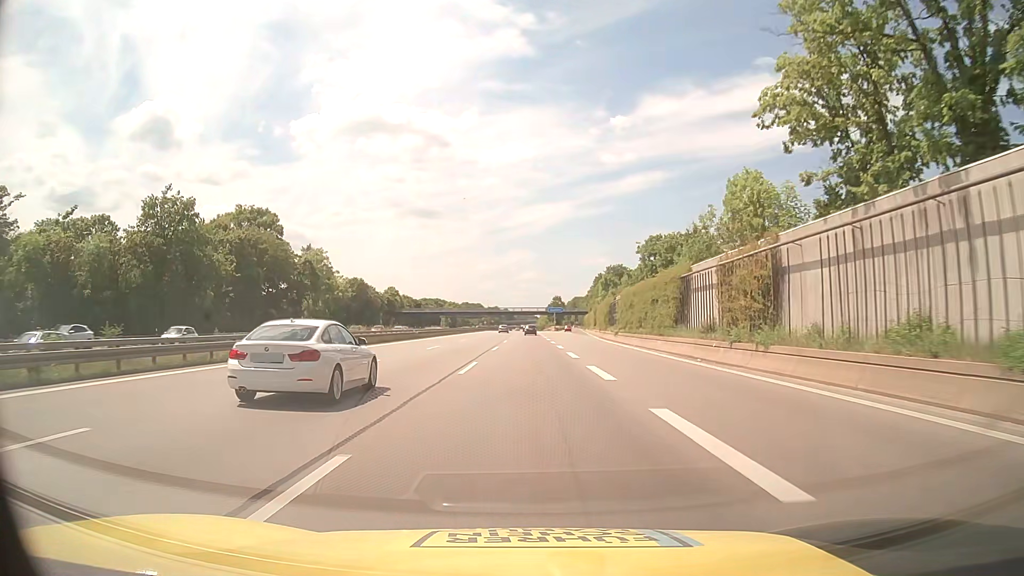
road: motorway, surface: asphalt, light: Day
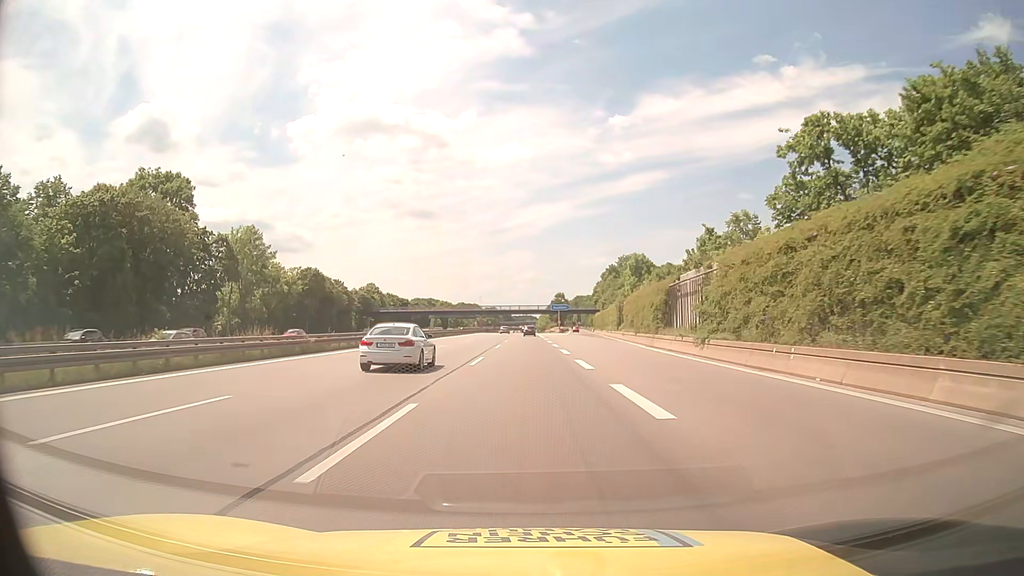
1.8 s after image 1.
(+0.1, +31.2) m; 0°
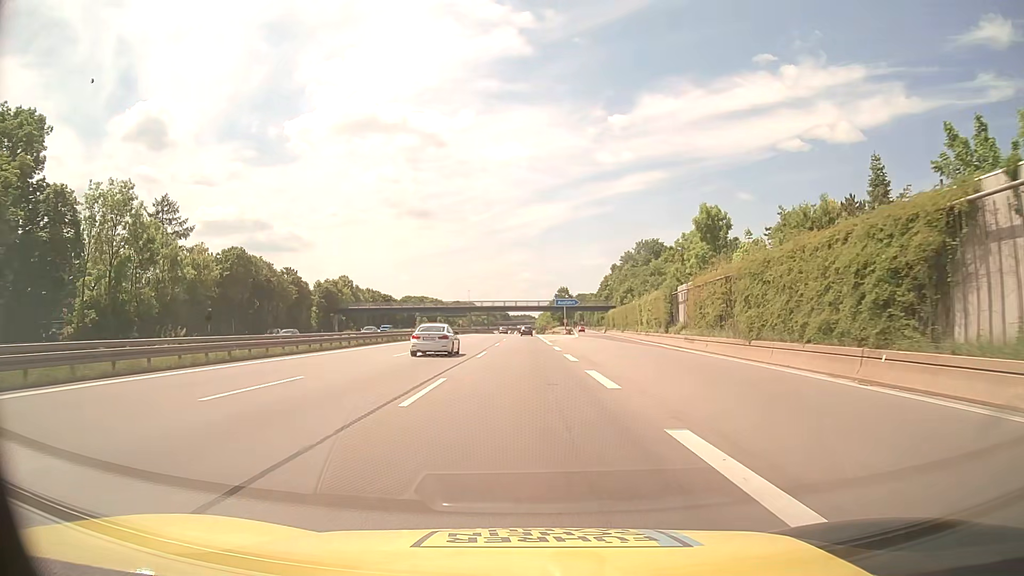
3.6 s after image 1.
(0.0, +31.1) m; 0°
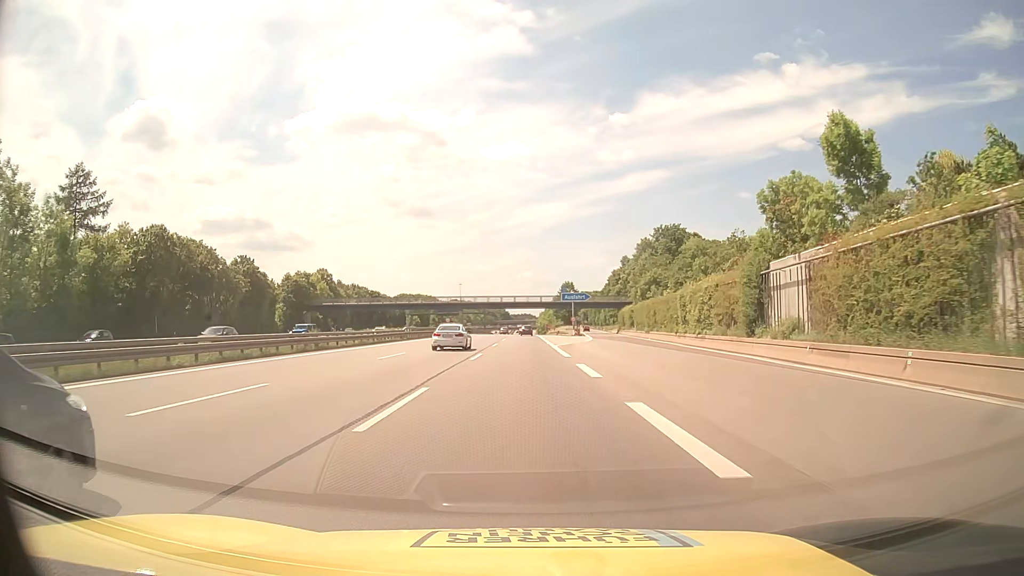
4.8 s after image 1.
(+0.1, +20.8) m; 0°
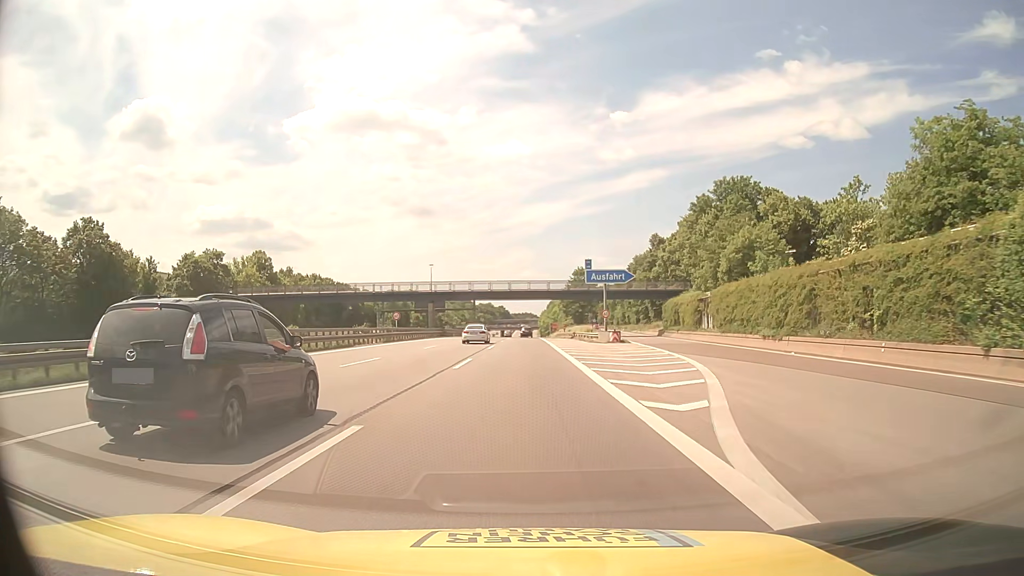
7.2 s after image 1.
(-0.1, +41.6) m; 0°
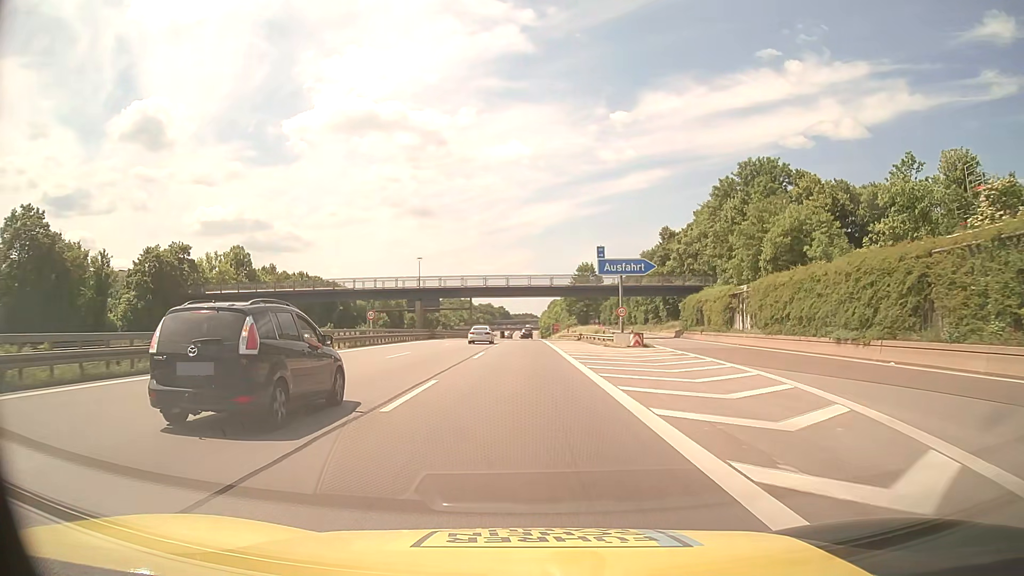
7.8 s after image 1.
(0.0, +10.4) m; 0°
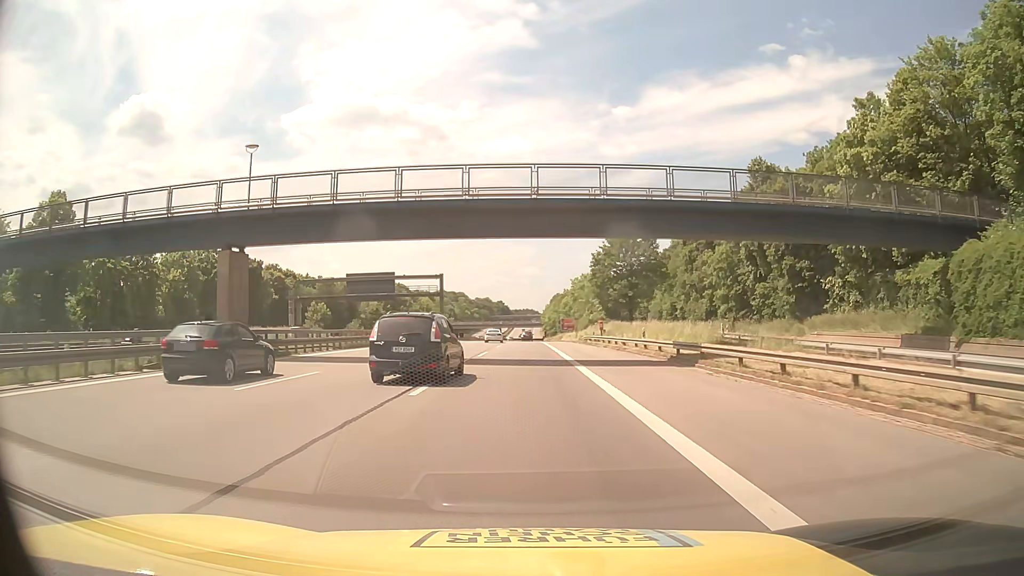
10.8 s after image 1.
(0.0, +52.1) m; 0°
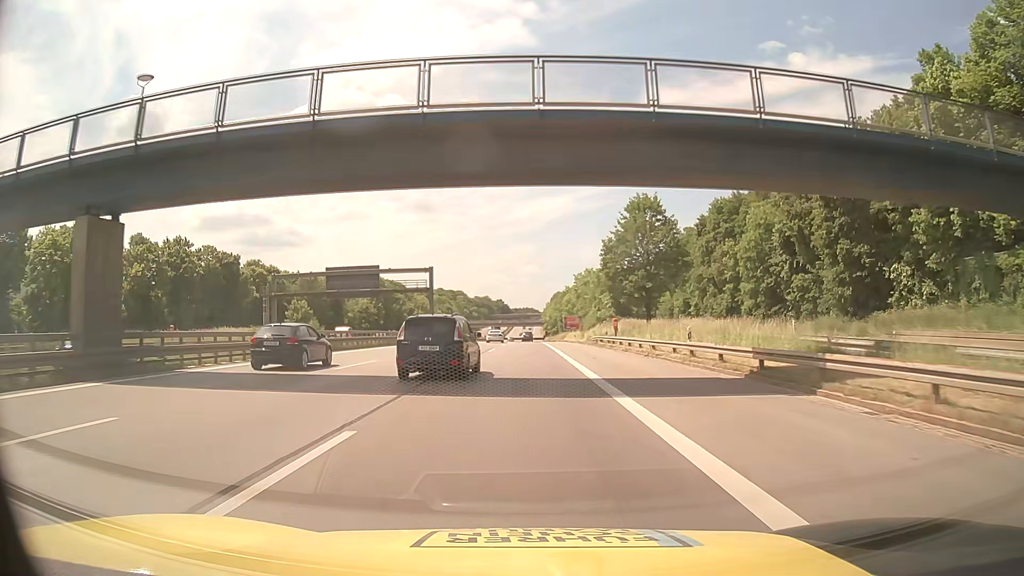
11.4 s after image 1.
(0.0, +10.5) m; 0°
(0, +10) (0, +20) (0, +30) (0, +40) (0, +50) (0, +60) (0, +70) (0, +80) (0, +90) (0, +100) m
